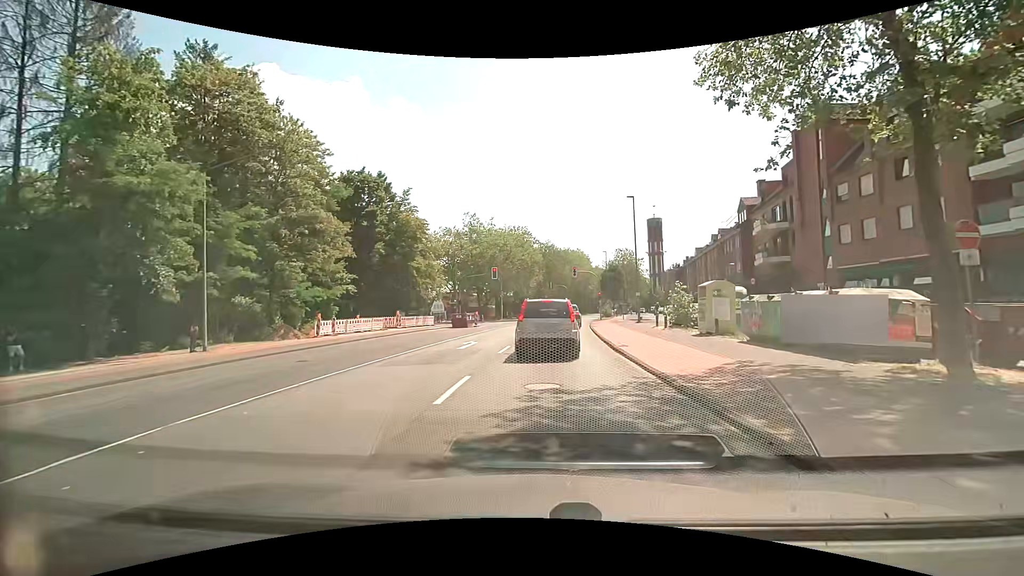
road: secondary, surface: asphalt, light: Day
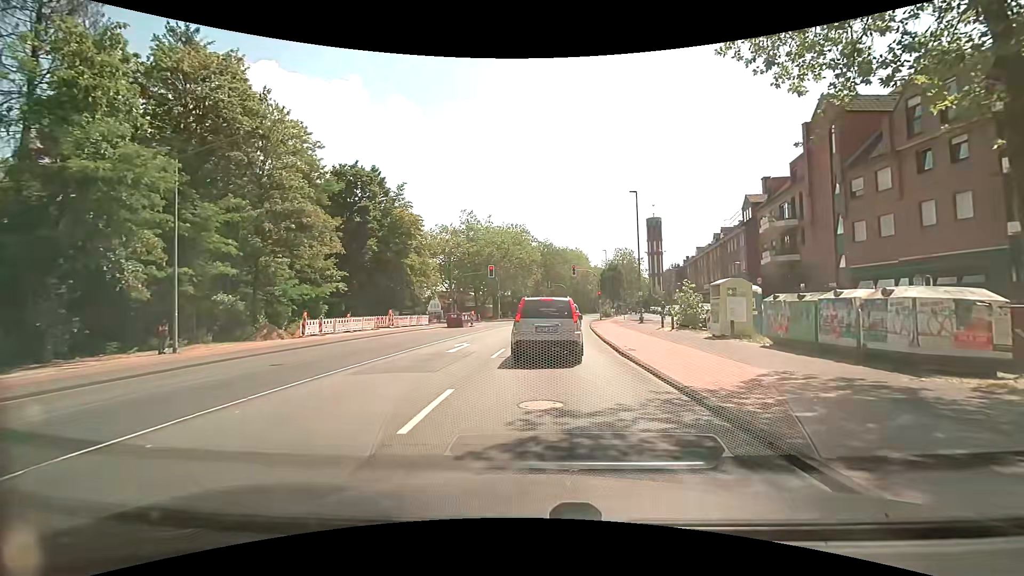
(0.0, +1.7) m; +1°
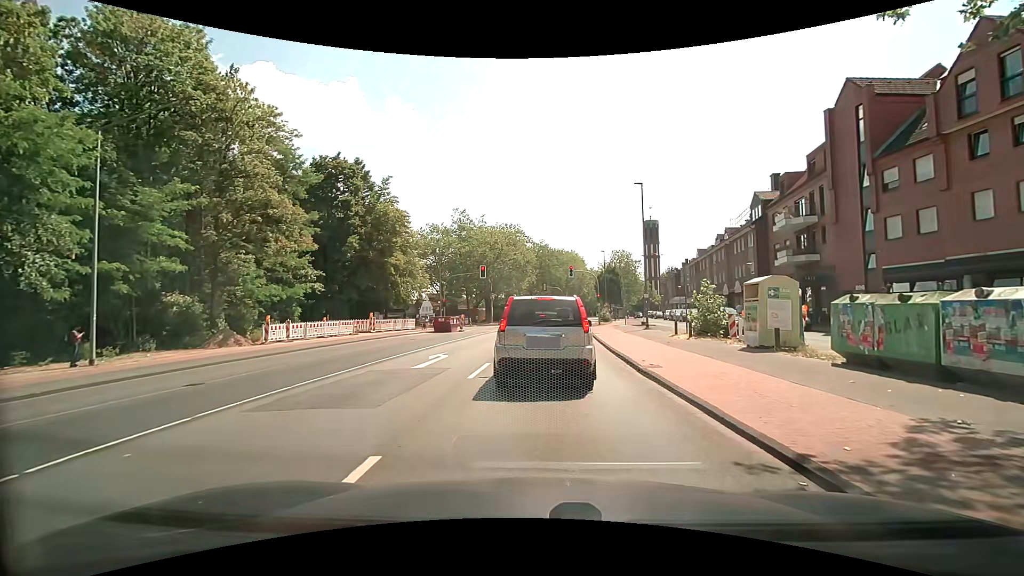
(0.0, +3.6) m; +2°
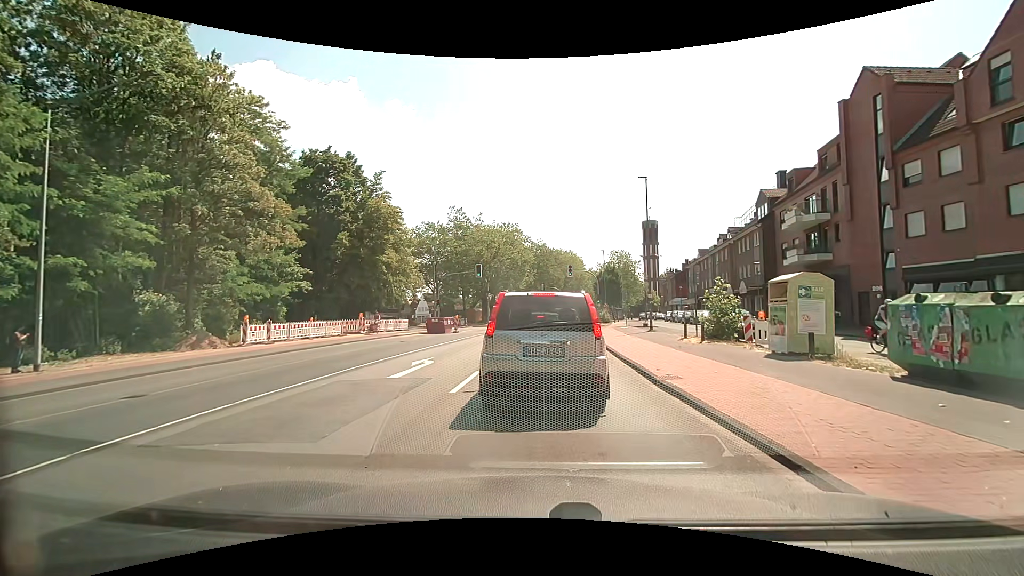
(0.0, +1.8) m; 0°
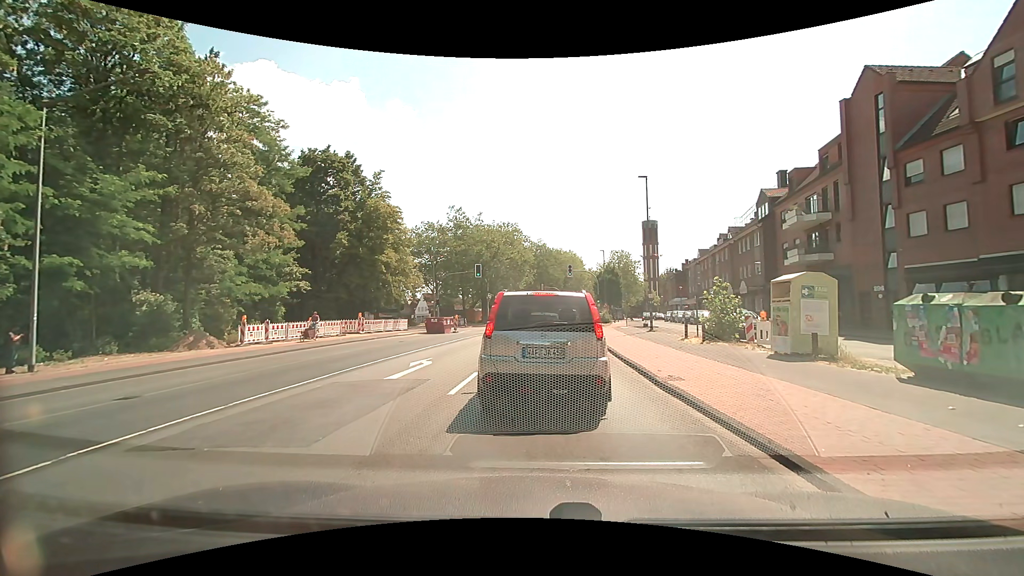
(0.0, +0.2) m; 0°
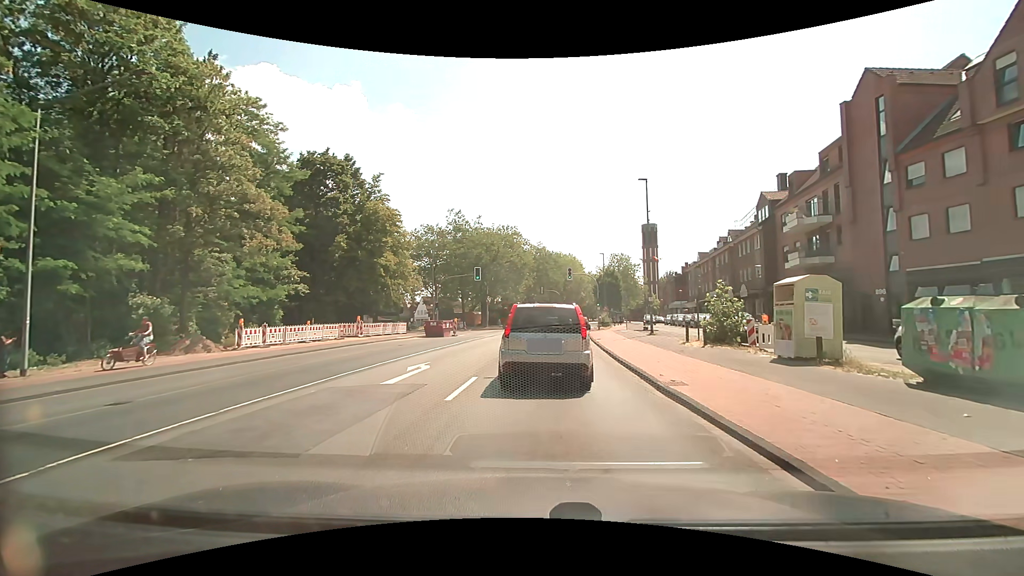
(0.0, +0.3) m; 0°
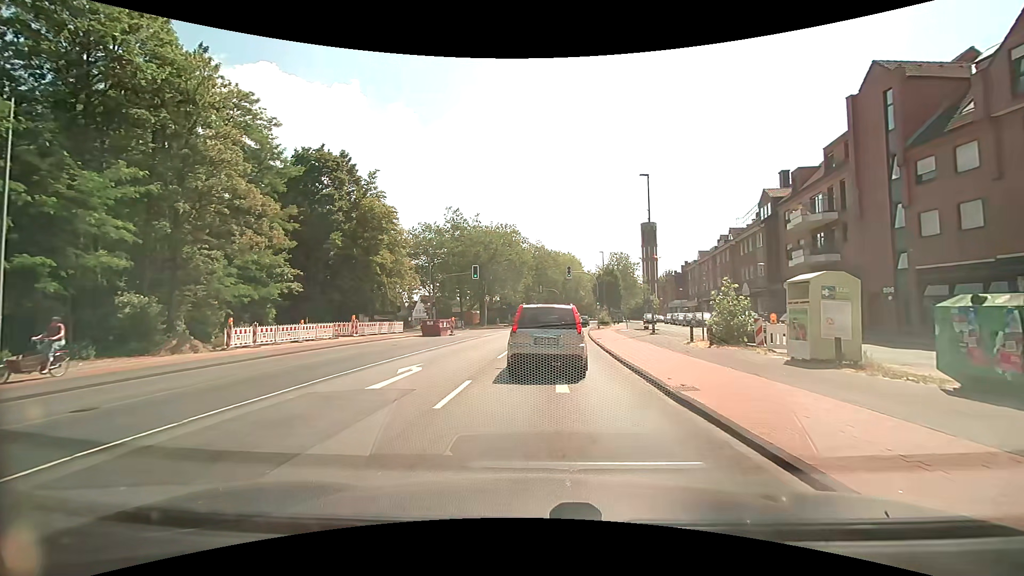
(0.0, +0.9) m; 0°
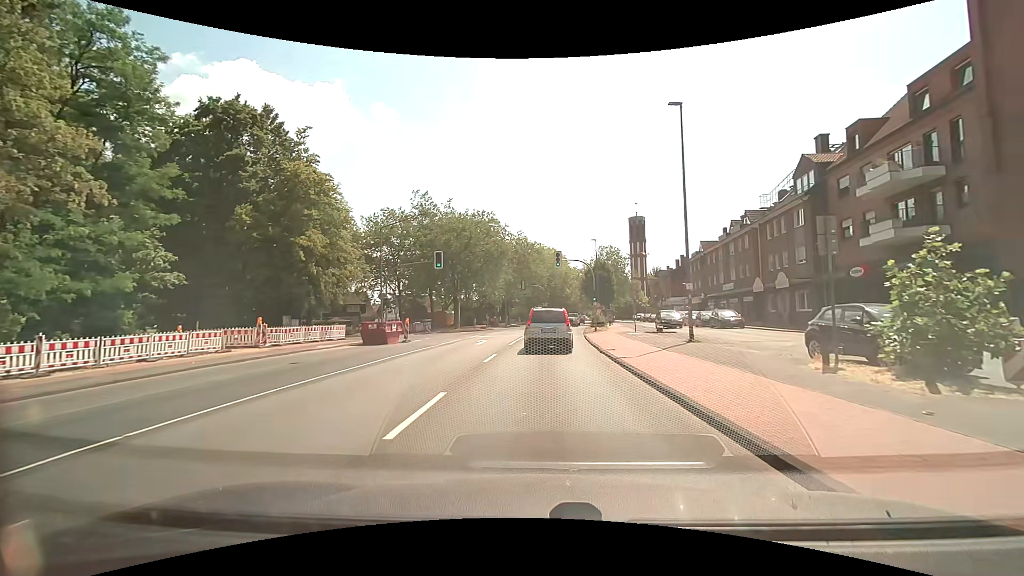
(-0.1, +11.3) m; 0°
(0, +10) (+1, +20) (+1, +30) (+2, +40) (+3, +50) (+4, +60) (+5, +70) (+6, +80) (+8, +90) (+9, +100) m
